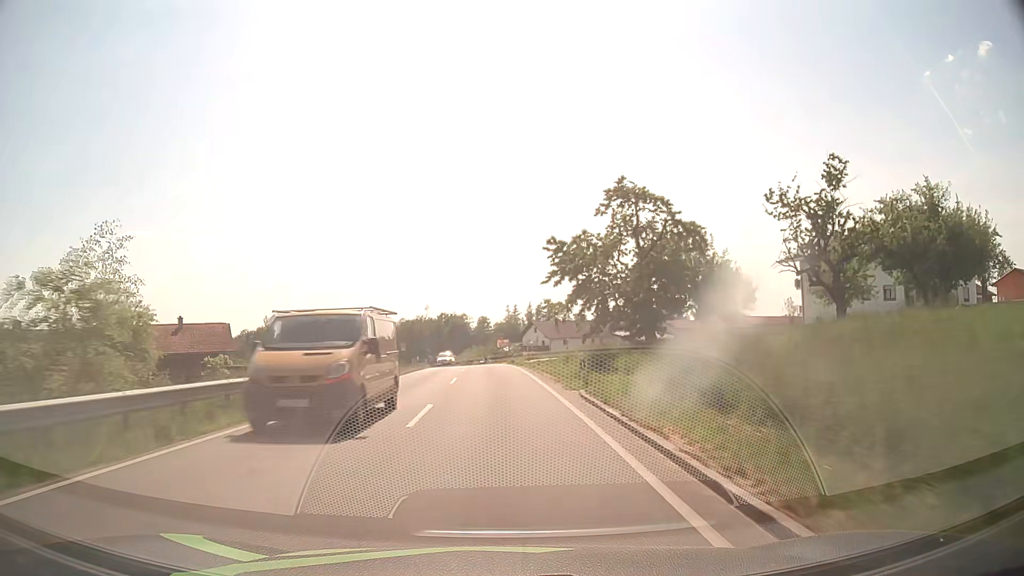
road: secondary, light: Day
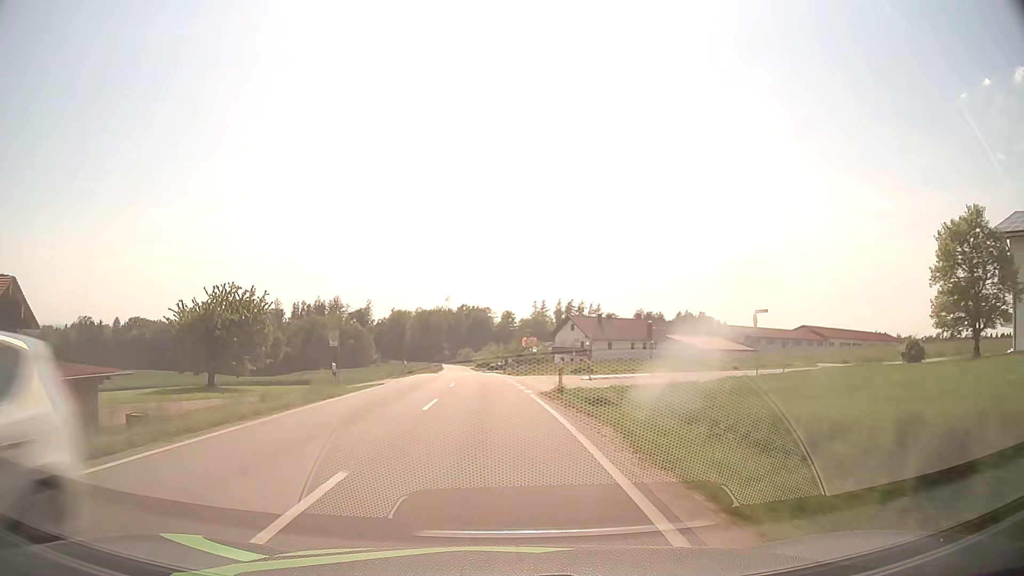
(-0.3, +31.6) m; -2°
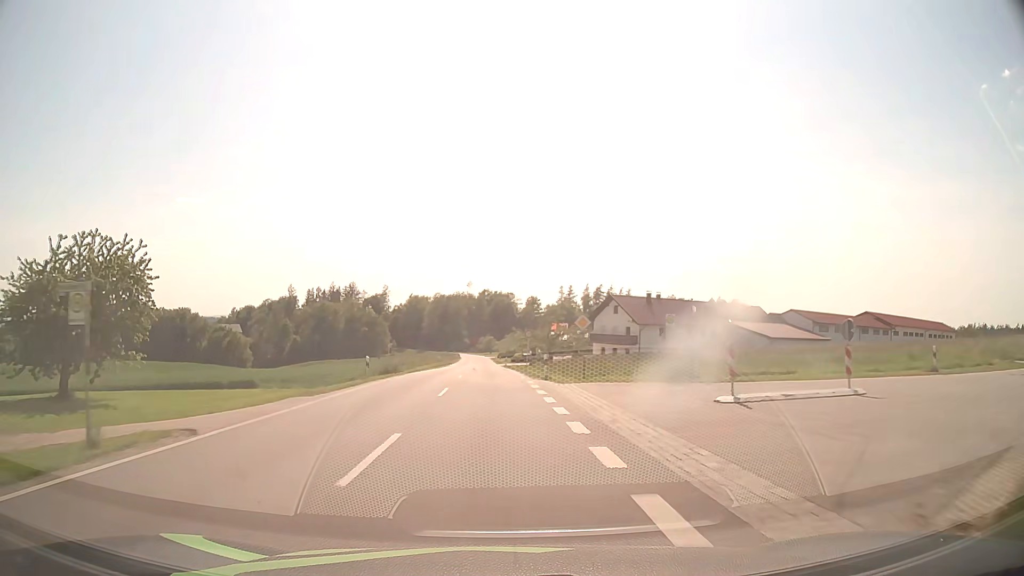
(-0.3, +20.9) m; -2°
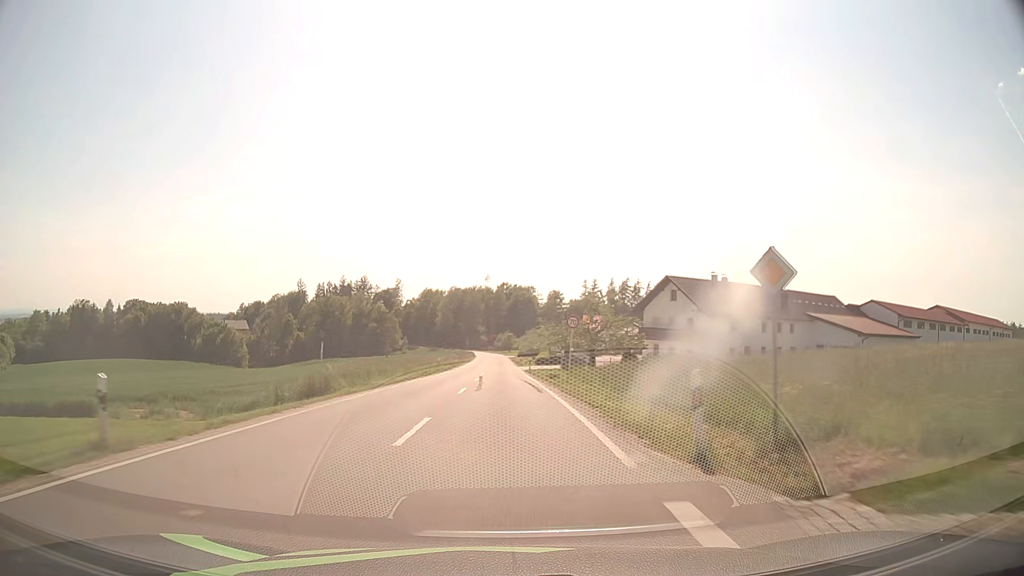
(-0.4, +21.2) m; -2°
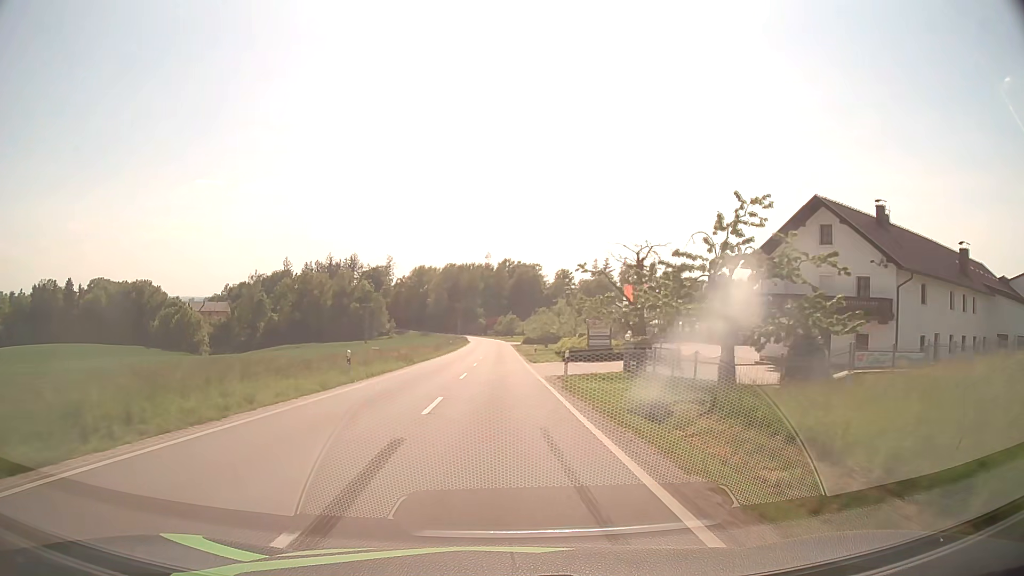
(0.0, +32.6) m; 0°
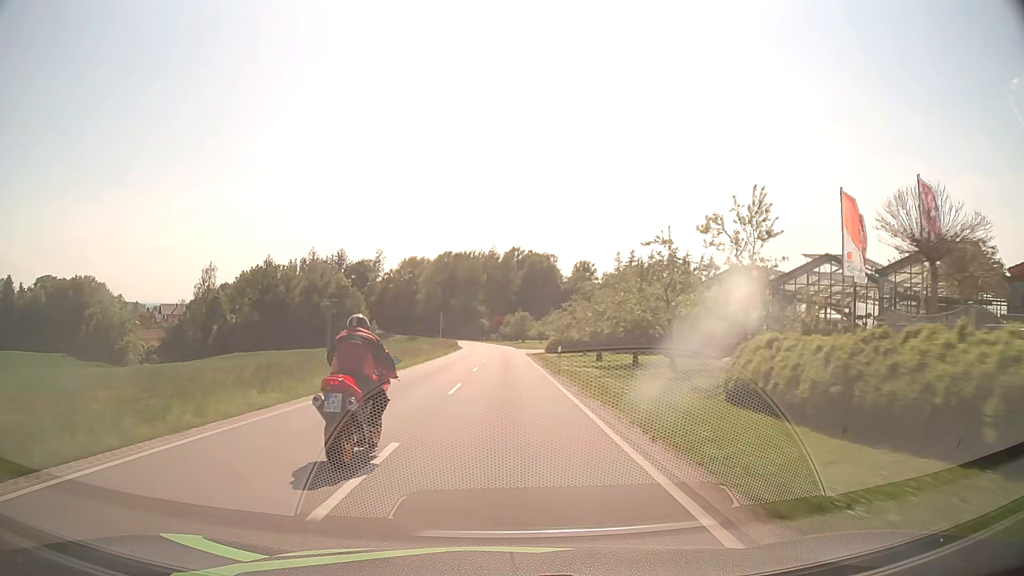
(-0.3, +43.7) m; -1°
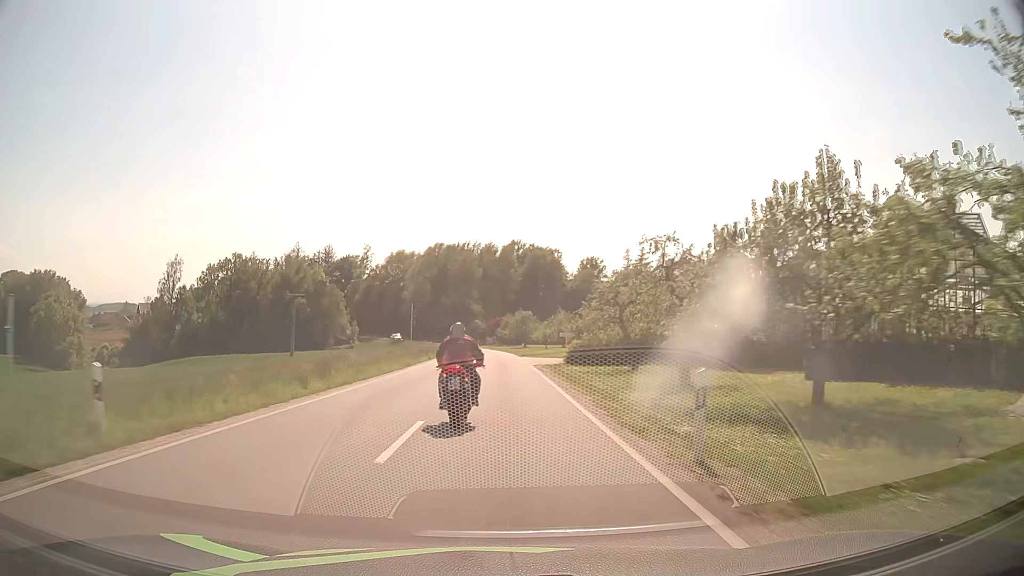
(0.0, +21.5) m; 0°
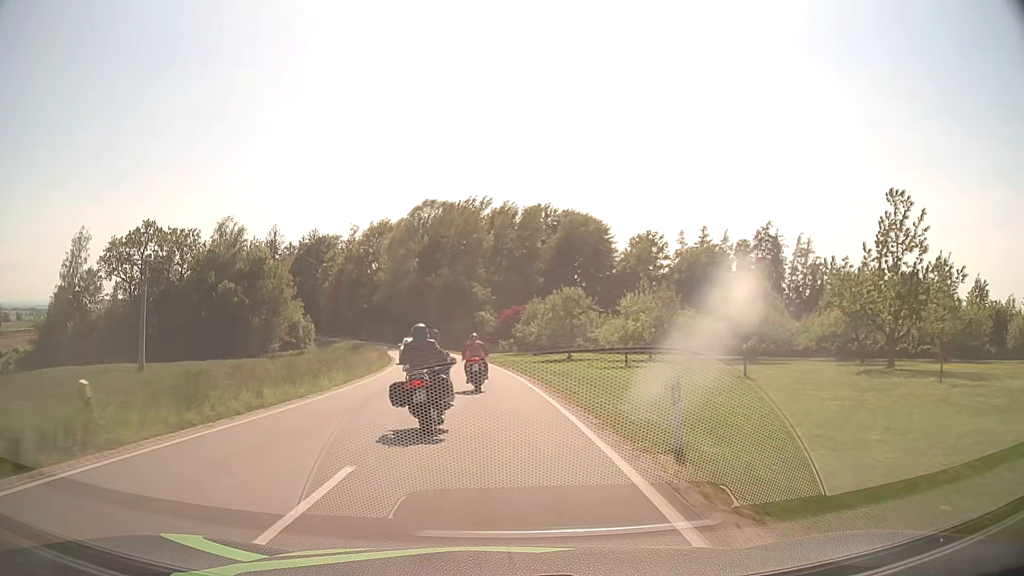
(-0.2, +52.0) m; -2°
(0, +10) (0, +20) (-1, +30) (-2, +40) (-3, +50) (-5, +60) (-7, +69) (-10, +79) (-12, +89) (-16, +98) m
